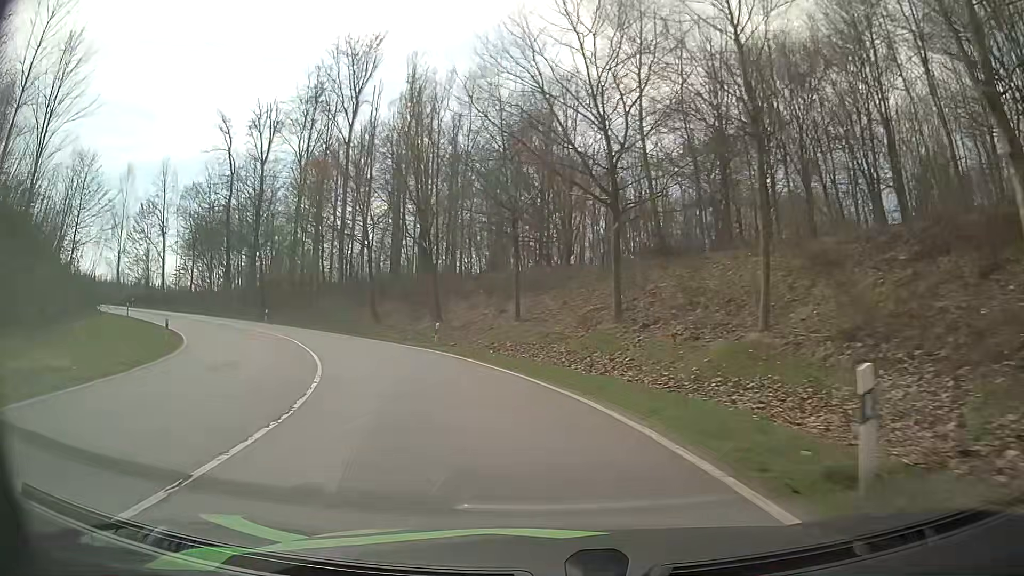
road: primary_link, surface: asphalt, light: Day
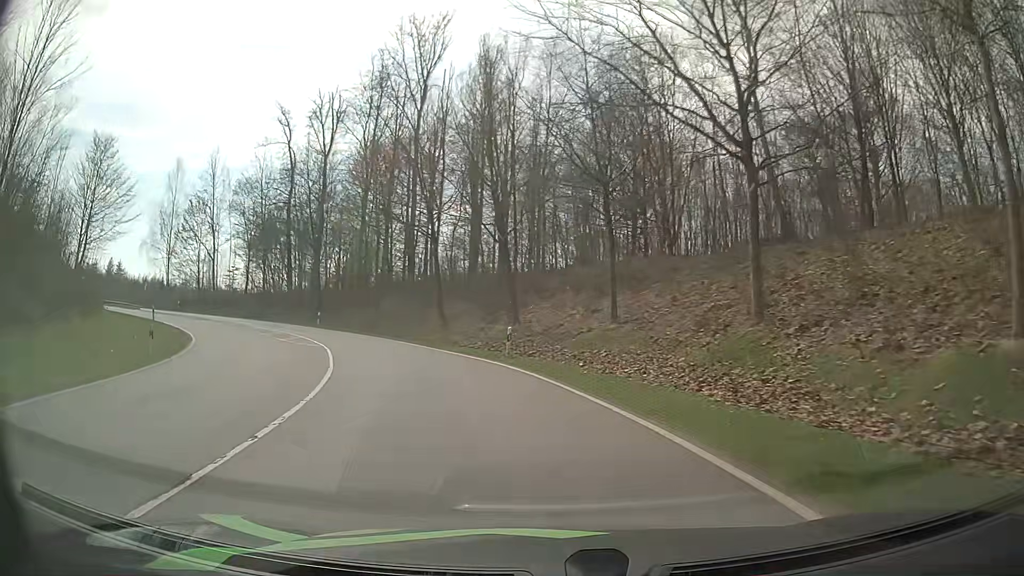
(-0.5, +6.9) m; -7°
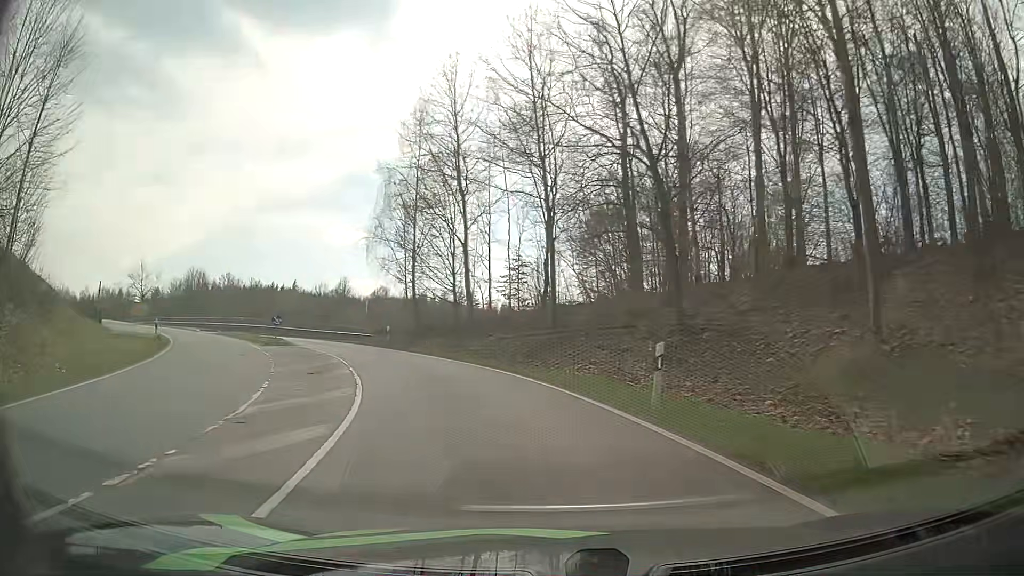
(-10.2, +33.0) m; -33°
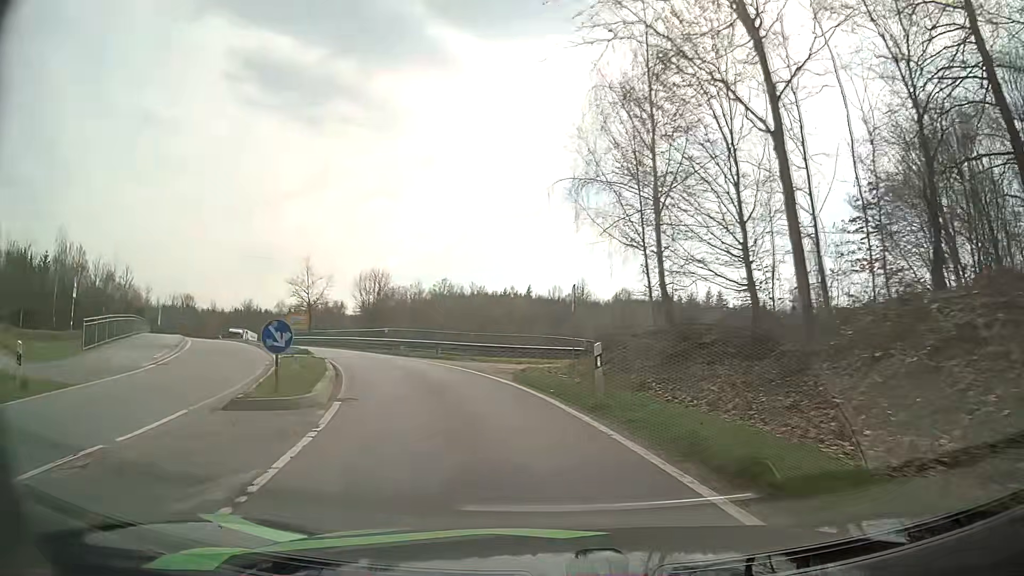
(-3.7, +20.9) m; -21°
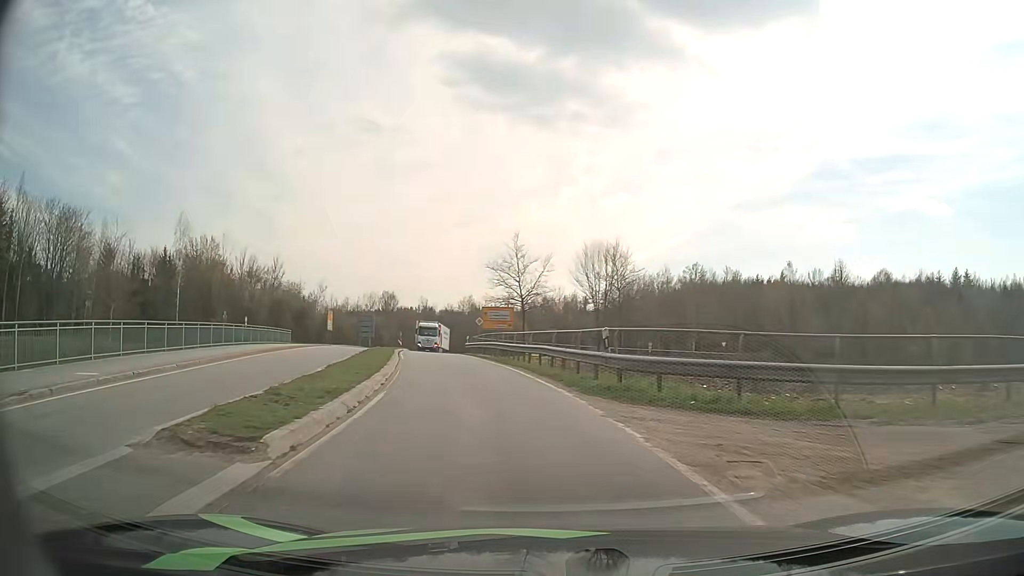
(-3.6, +21.3) m; -20°
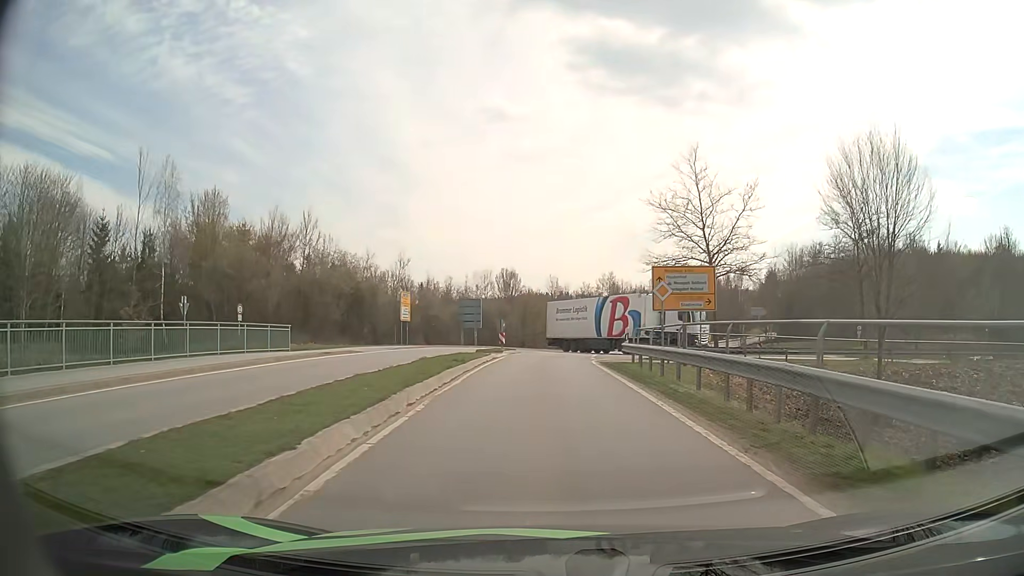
(-3.9, +26.5) m; -12°
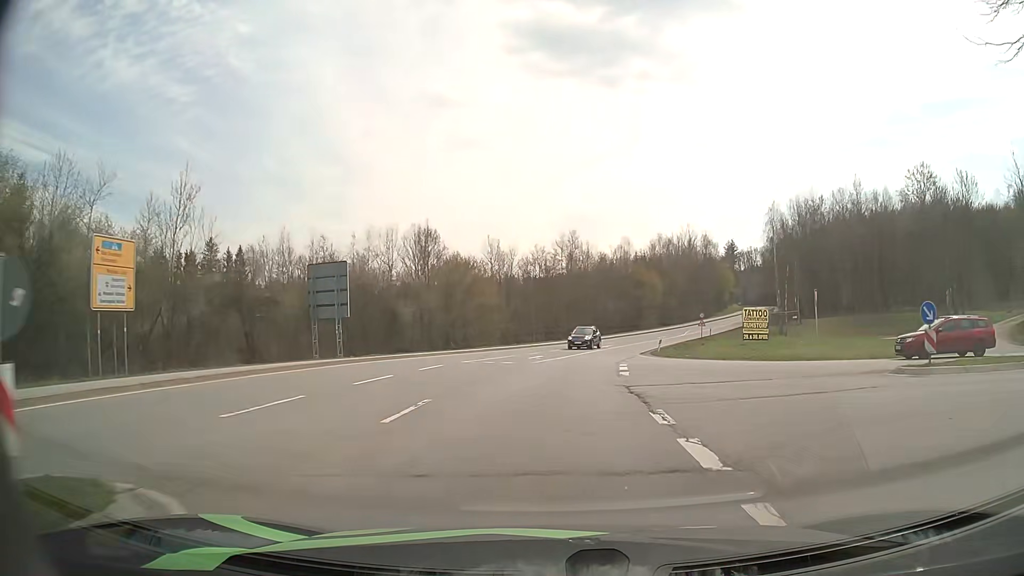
(+0.5, +34.5) m; +4°
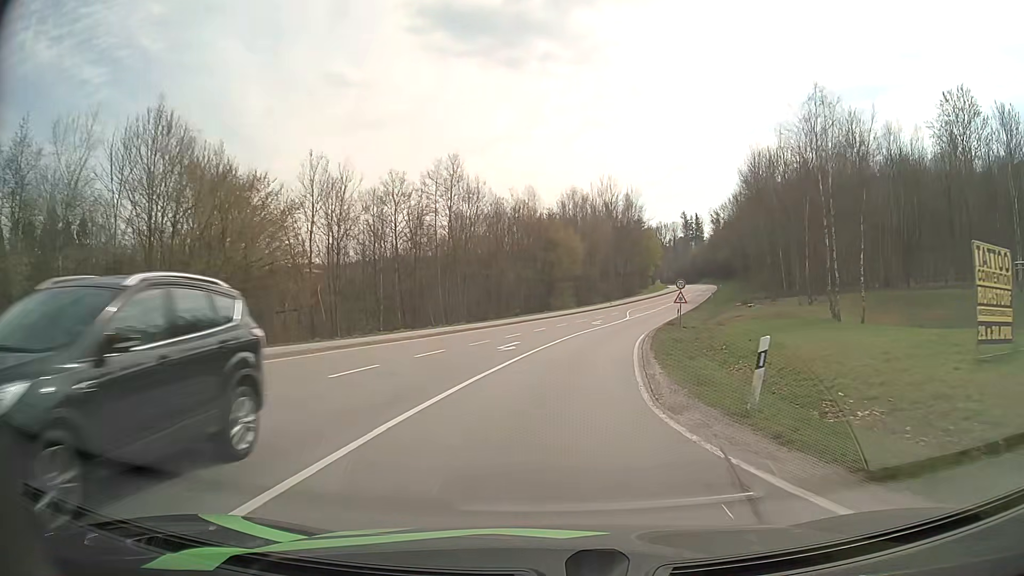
(+2.3, +32.7) m; +9°
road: secondary
(0, +10) (+1, +20) (+3, +30) (+4, +40) (+7, +49) (+10, +59) (+13, +69) (+16, +78) (+19, +88) (+22, +97) m
